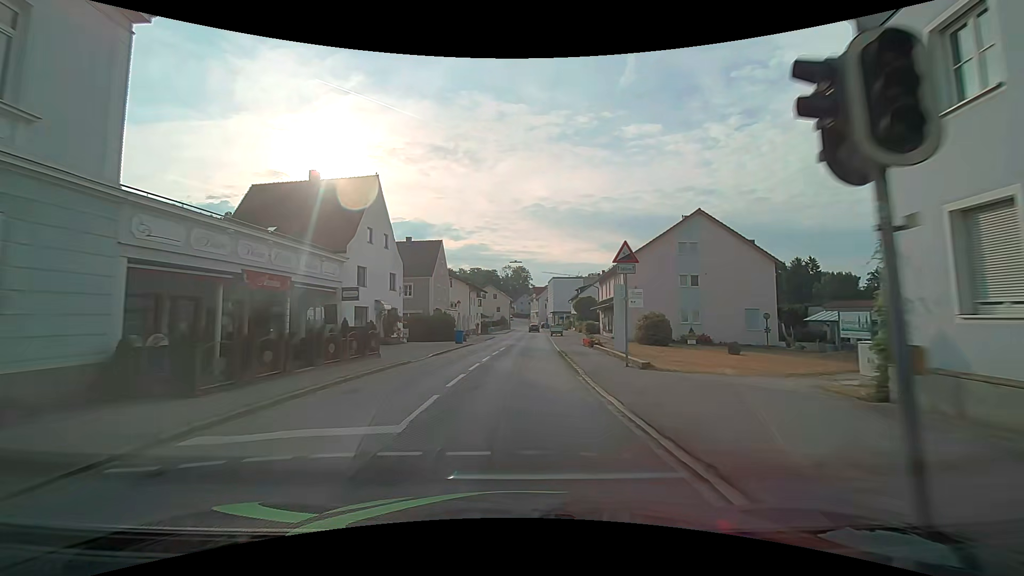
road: secondary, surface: asphalt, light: Day
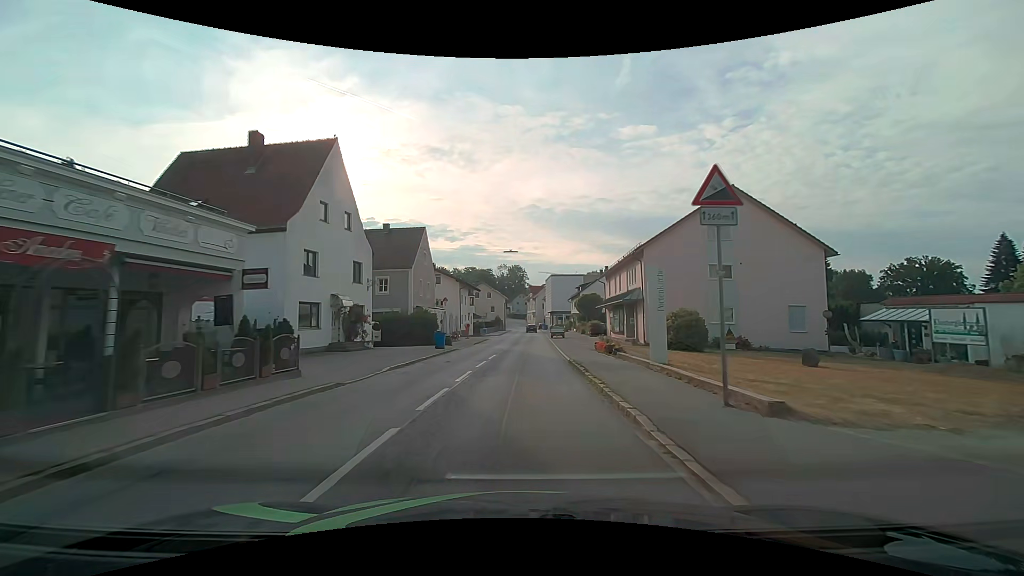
(+0.1, +7.6) m; +1°
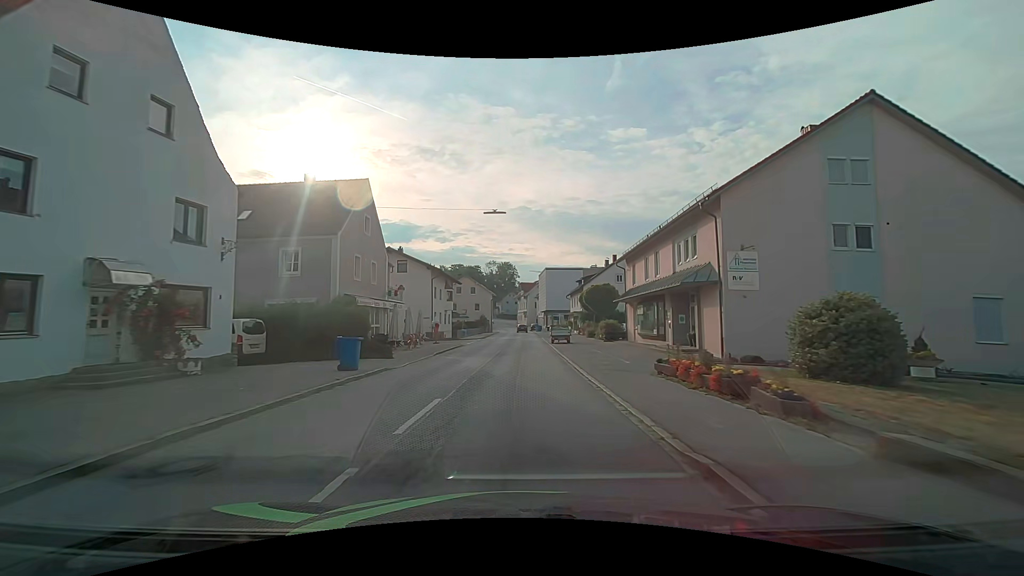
(+0.2, +15.3) m; +1°
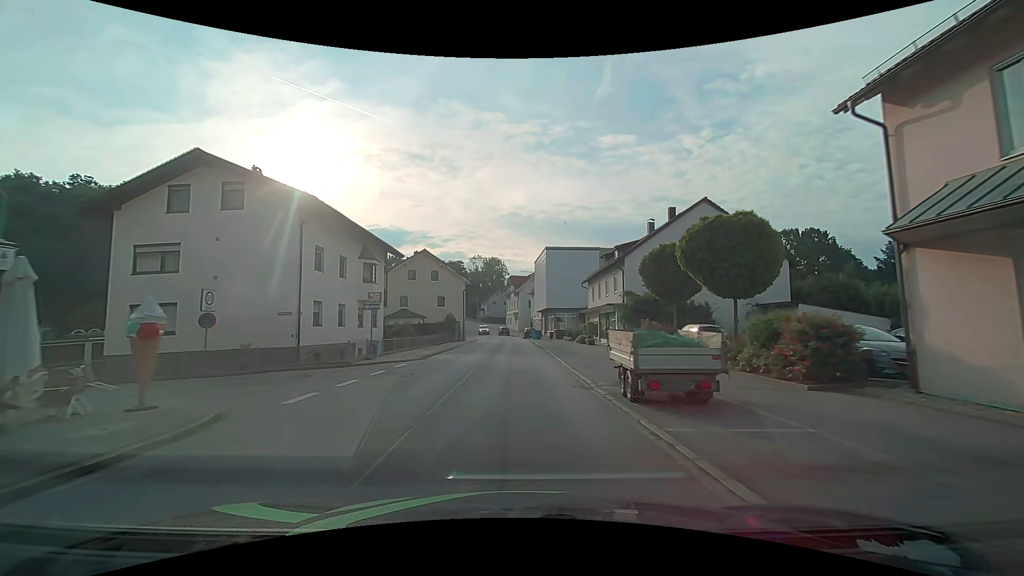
(+0.3, +30.4) m; +1°
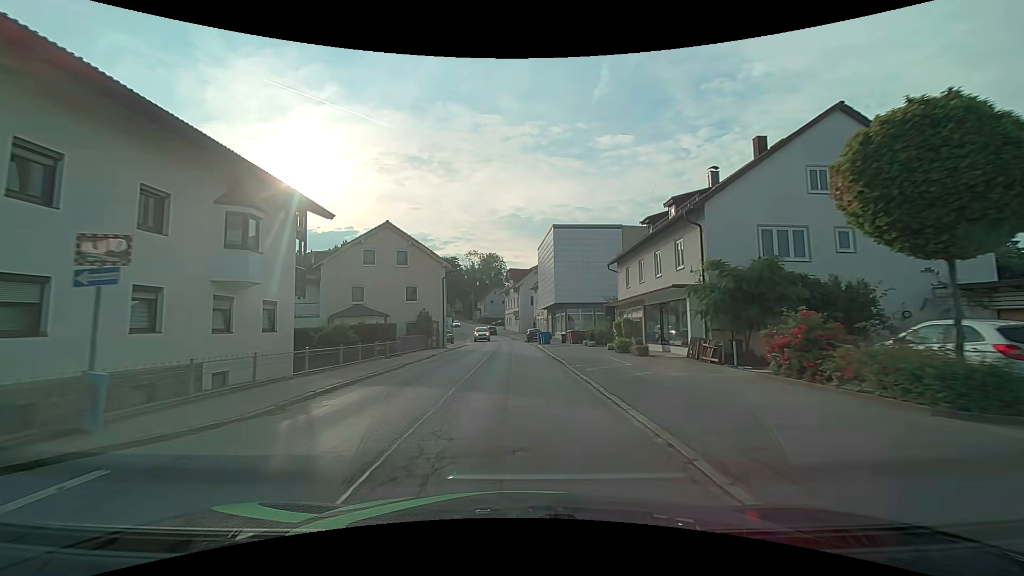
(0.0, +15.1) m; 0°
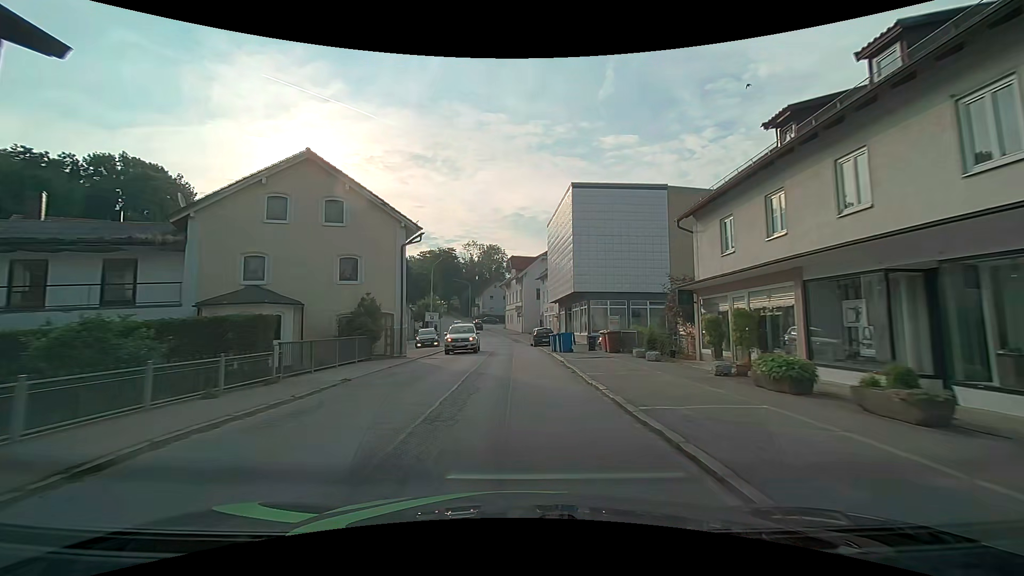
(0.0, +15.1) m; -1°
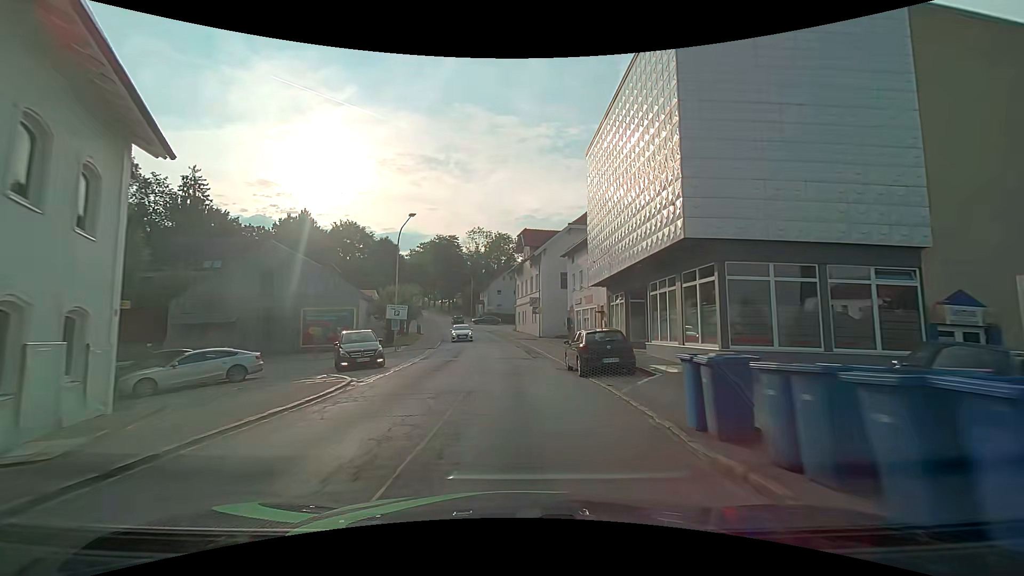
(-0.2, +22.7) m; -1°
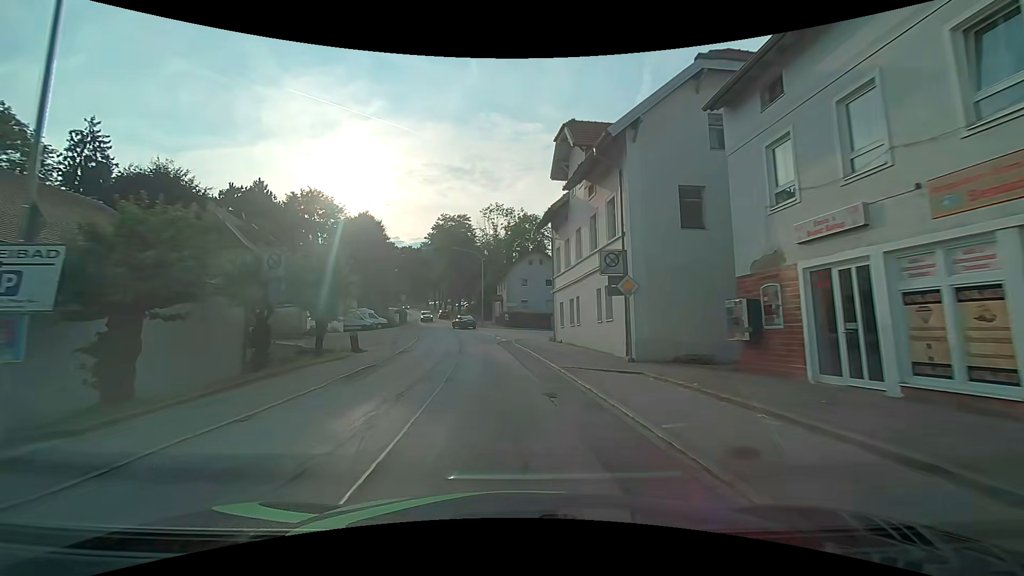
(-0.6, +30.3) m; -3°
(0, +10) (-1, +20) (-2, +30) (-3, +40) (-5, +50) (-7, +60) (-9, +69) (-11, +79) (-13, +89) (-16, +98) m
